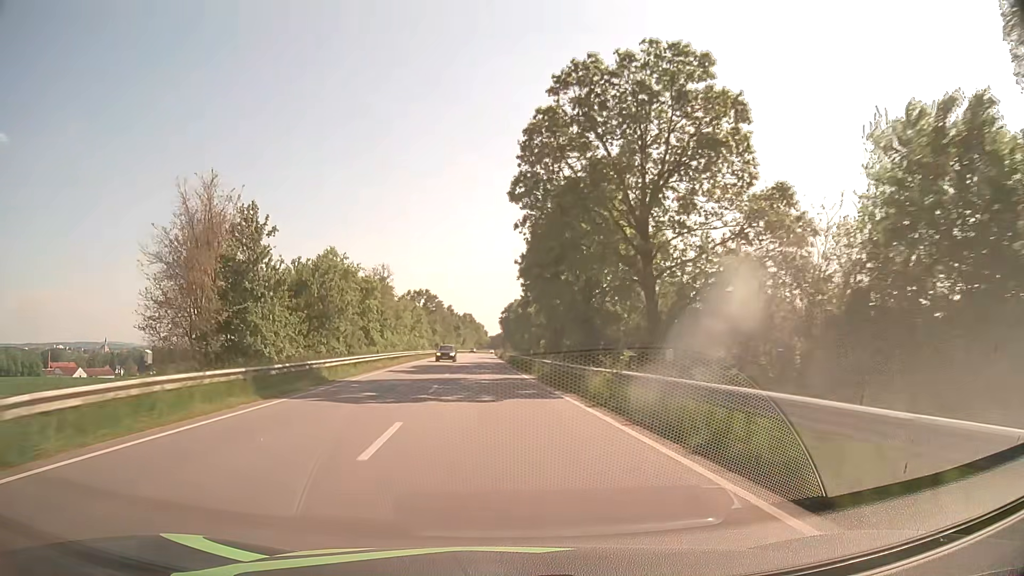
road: secondary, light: Day
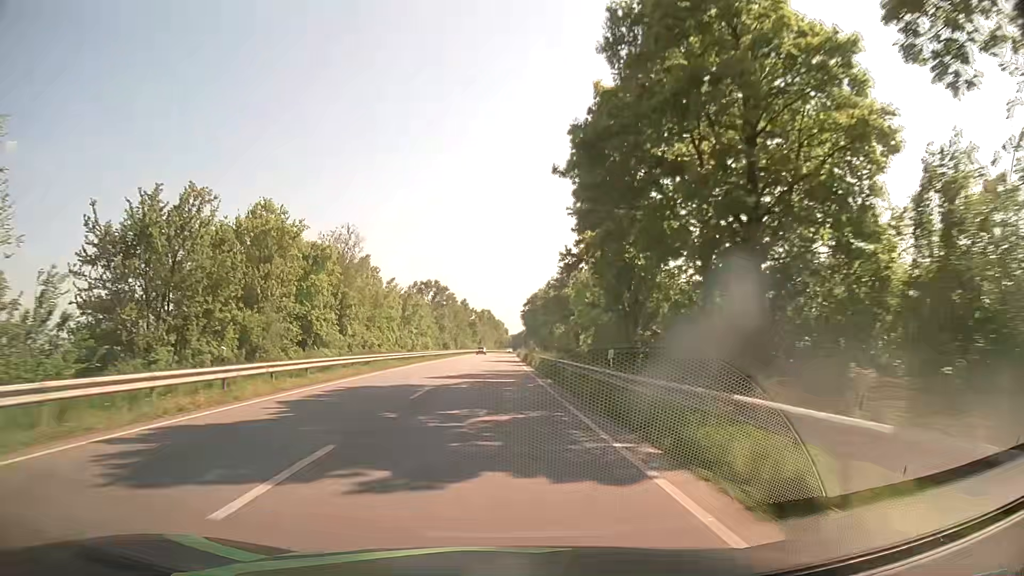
(-0.5, +27.3) m; -2°
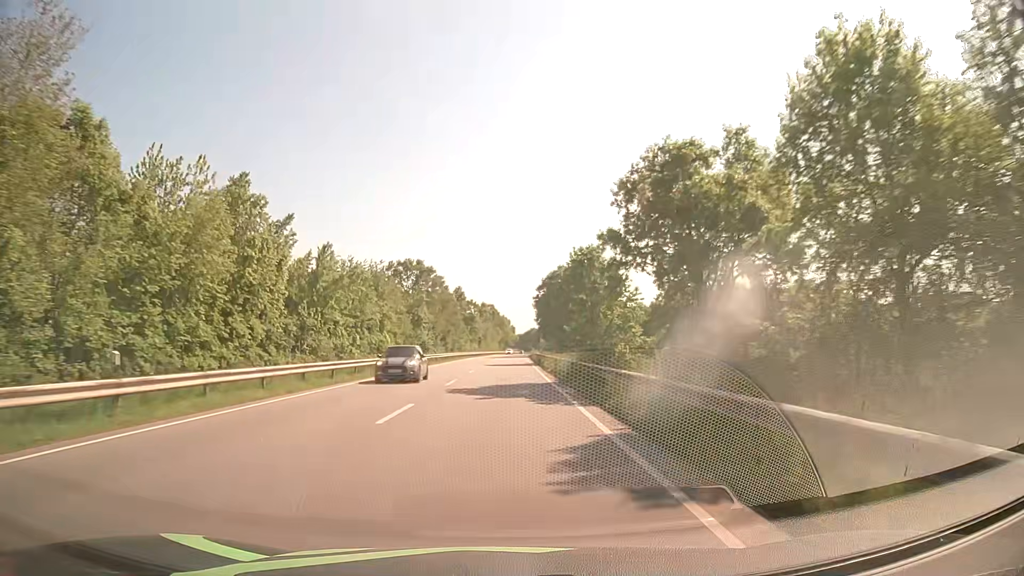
(-0.1, +41.8) m; 0°
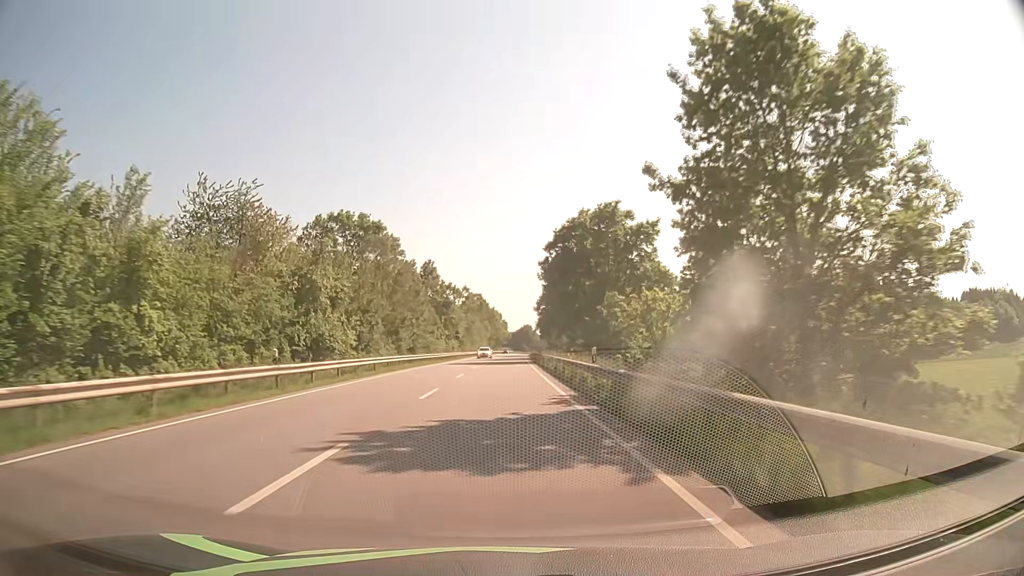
(+0.2, +42.9) m; +1°
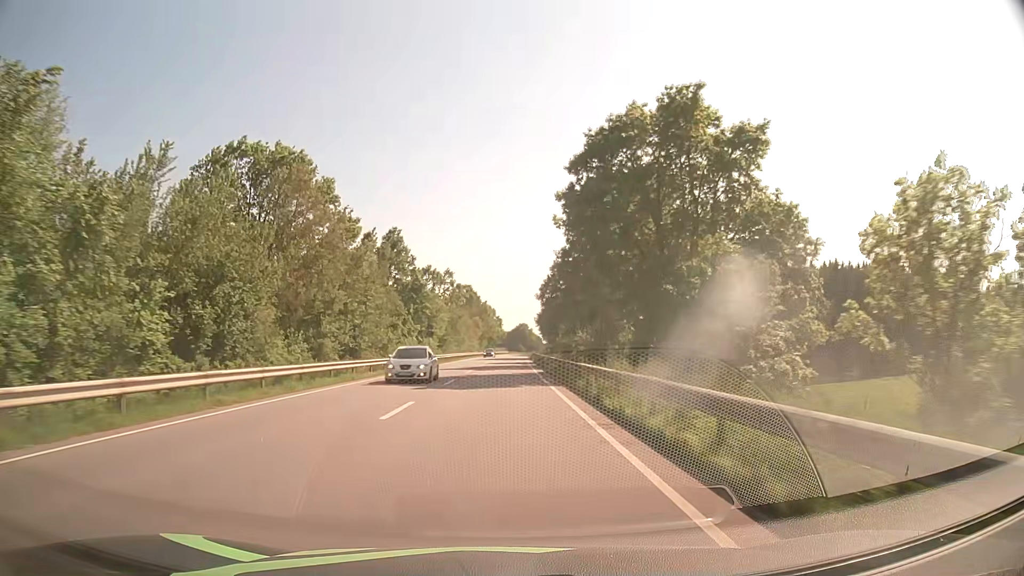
(+0.1, +29.1) m; 0°
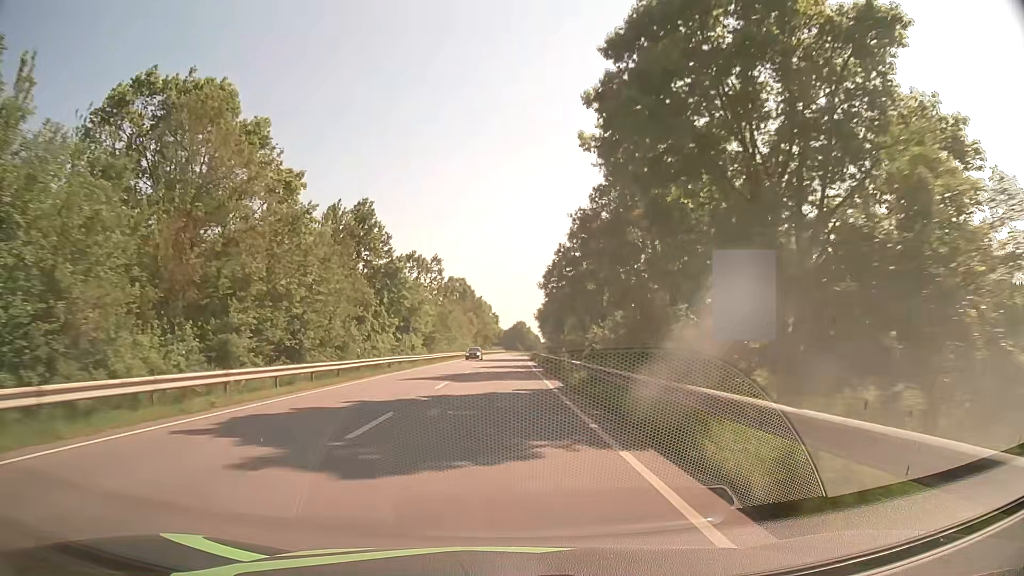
(0.0, +14.7) m; 0°
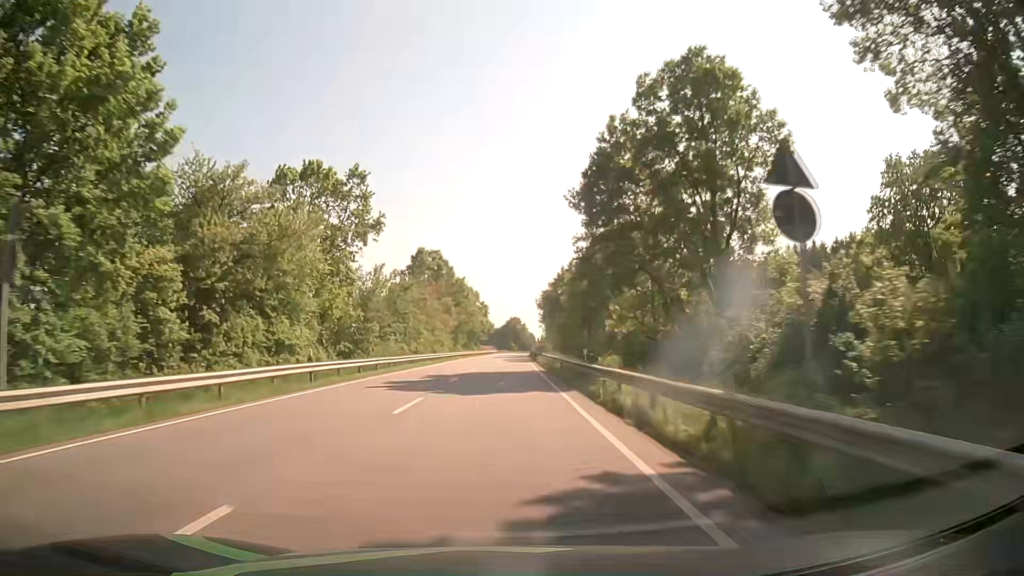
(+0.2, +44.8) m; +1°
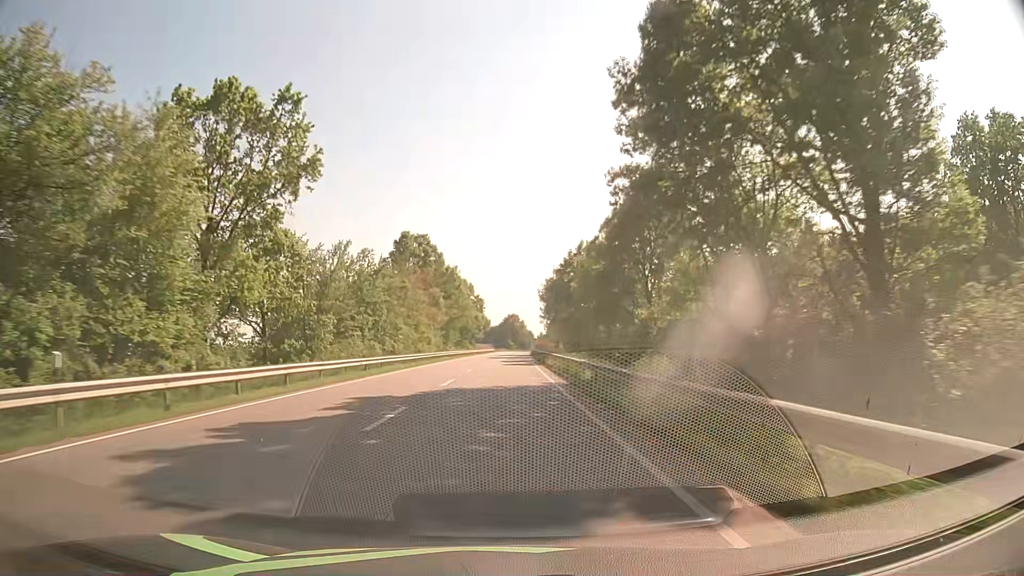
(0.0, +15.1) m; 0°
(0, +10) (0, +20) (0, +30) (0, +40) (0, +50) (0, +60) (0, +70) (0, +80) (0, +90) (0, +100) m
